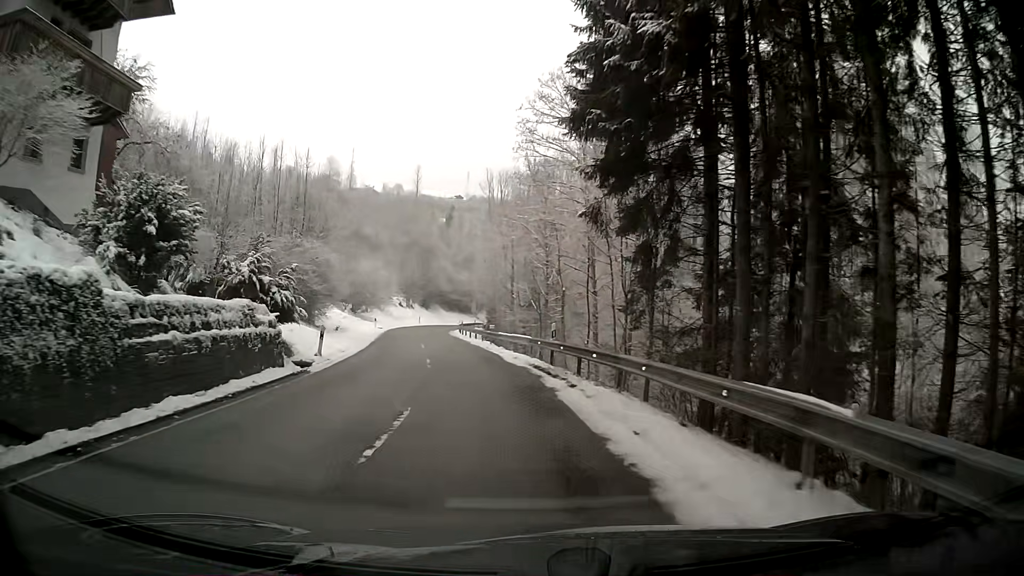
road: secondary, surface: asphalt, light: Day
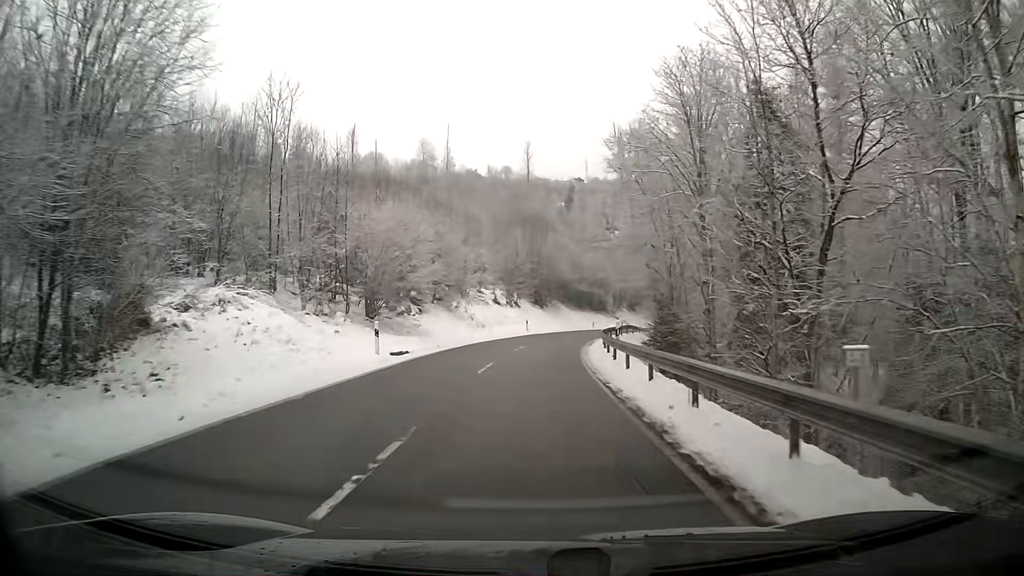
(-4.6, +39.0) m; -9°
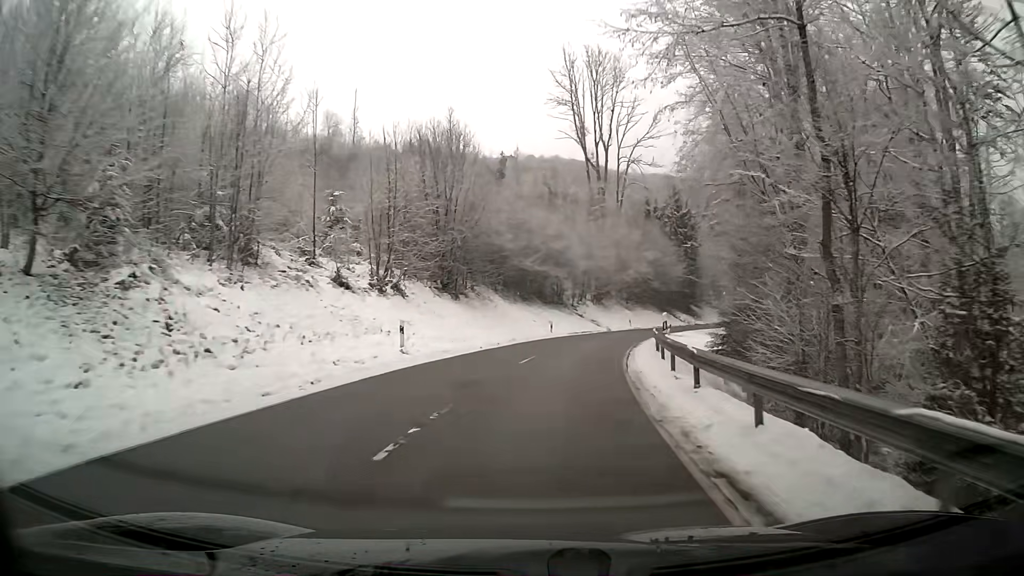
(+1.6, +35.0) m; +7°
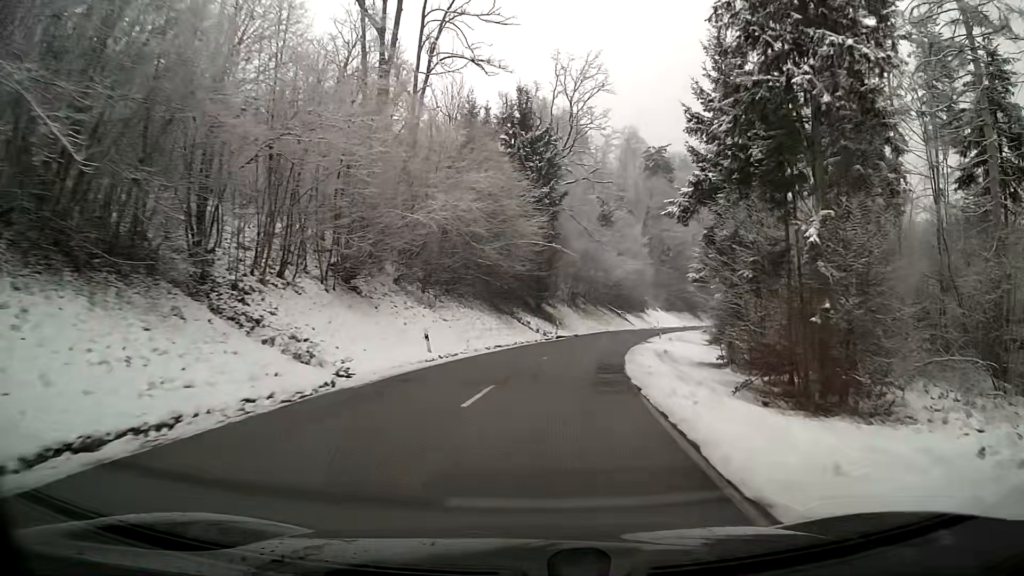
(+6.2, +44.1) m; +16°
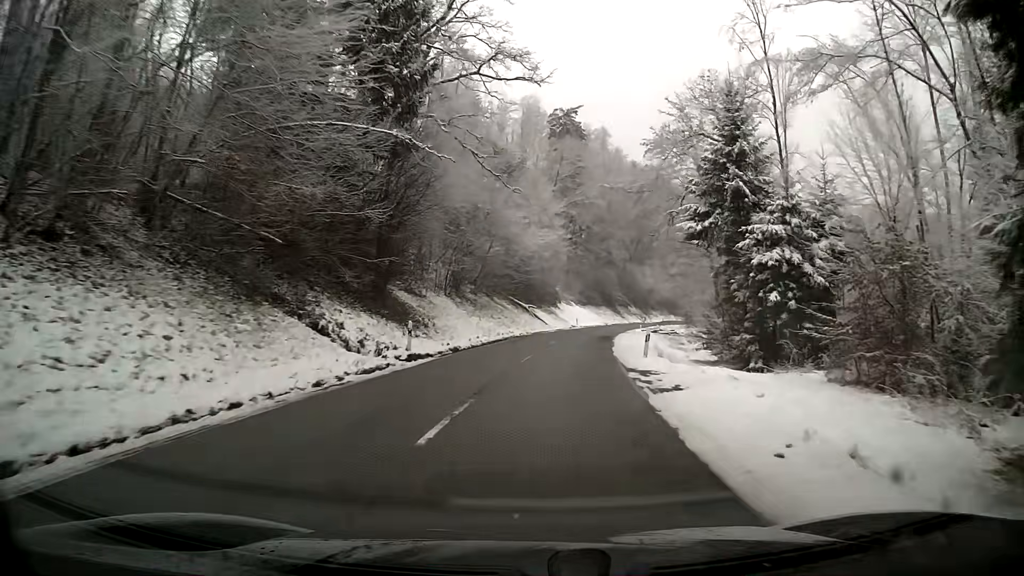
(+2.1, +27.8) m; +9°
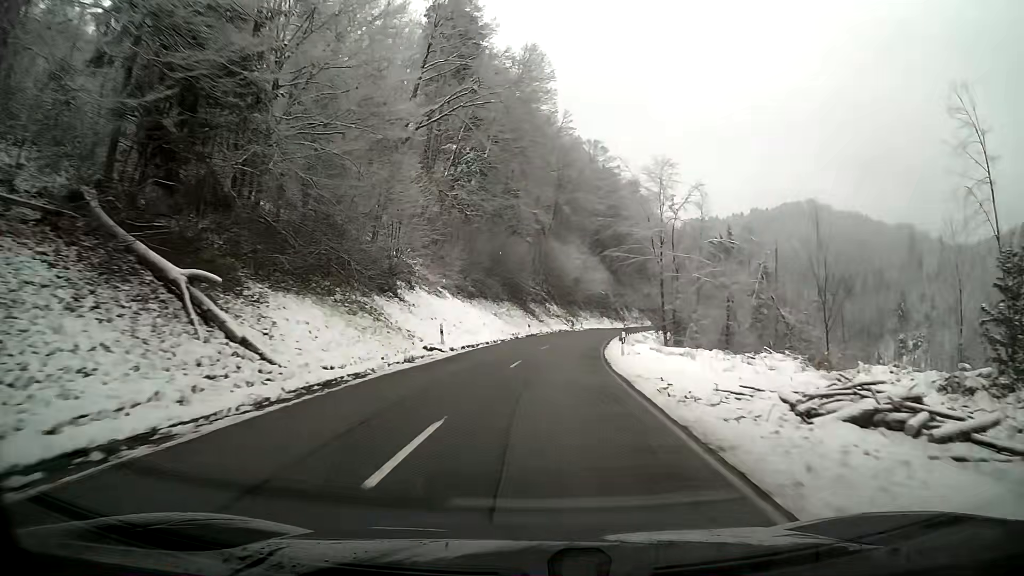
(+4.4, +49.6) m; +9°
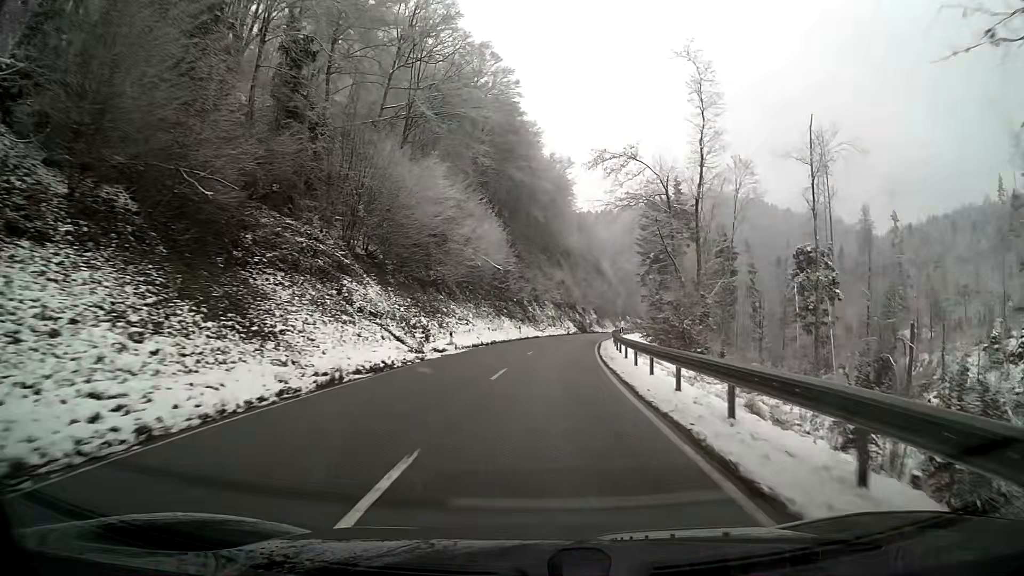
(+4.4, +52.5) m; +9°
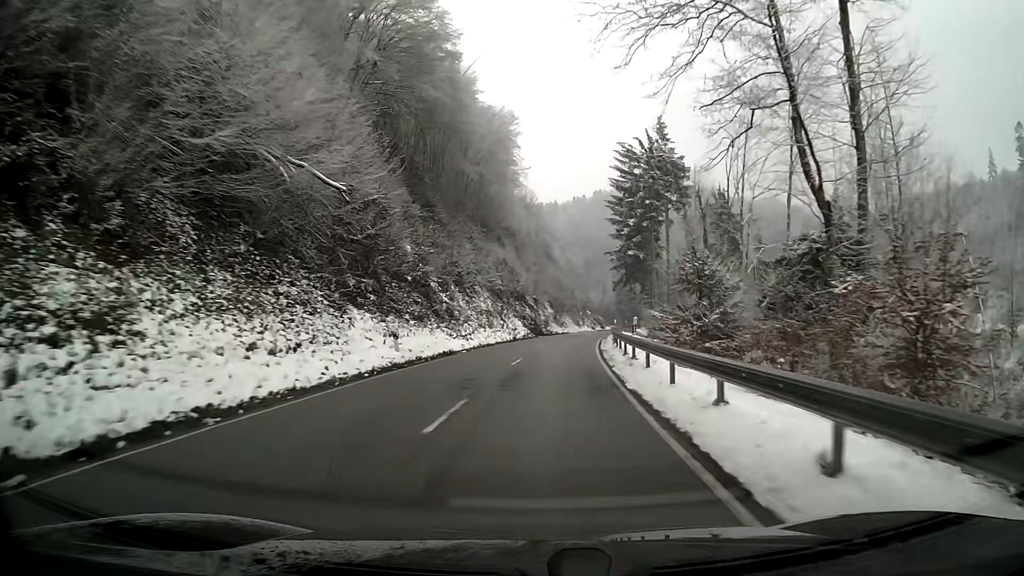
(+1.2, +32.0) m; +4°
